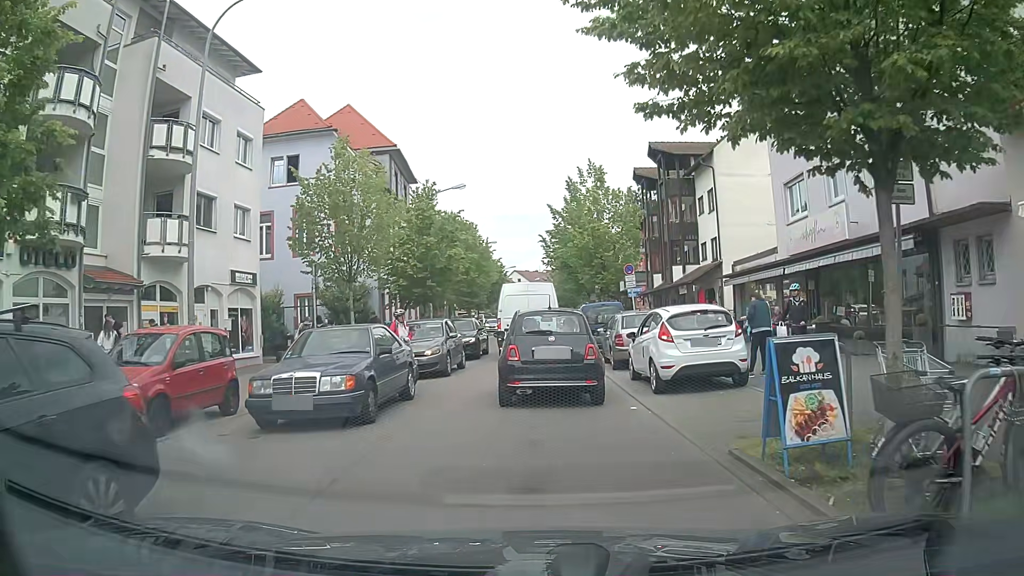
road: tertiary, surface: paving_stones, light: Day
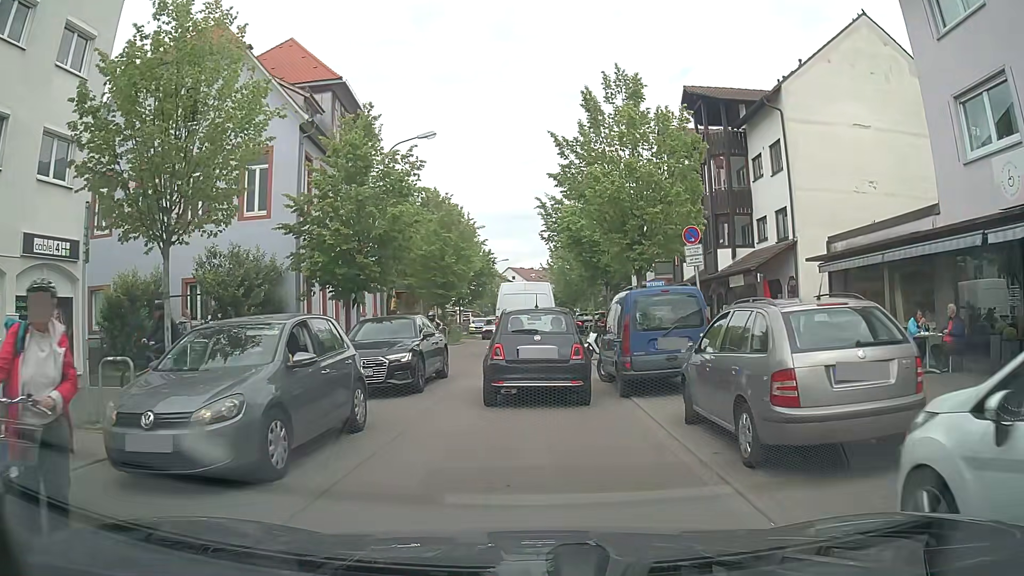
(0.0, +11.2) m; 0°
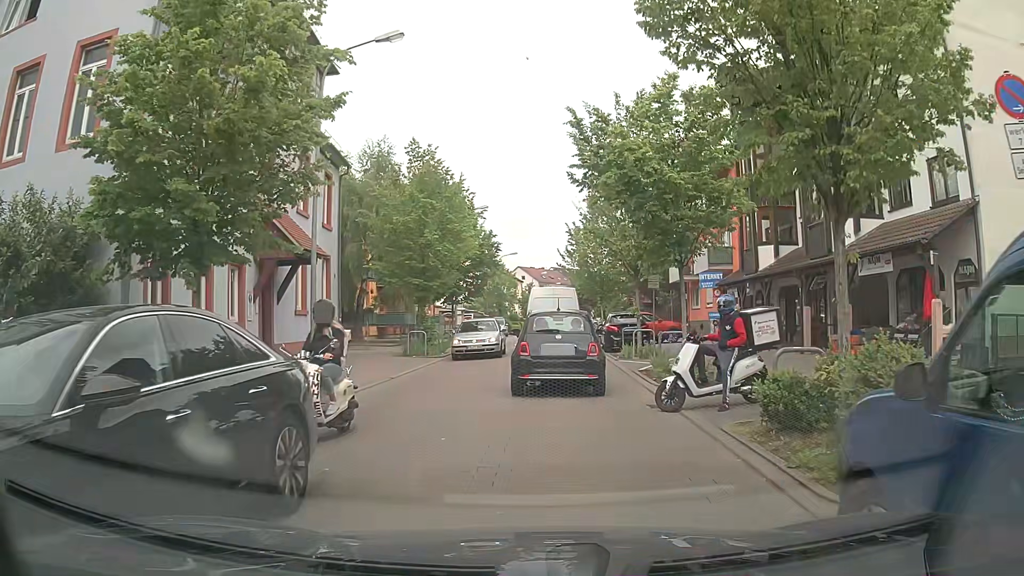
(-0.2, +10.9) m; -1°
(0, +10) (+1, +20) (+1, +30) (+1, +40) (+1, +50) (+1, +60) (+2, +70) (+3, +80) (+4, +90) (+5, +100) m
